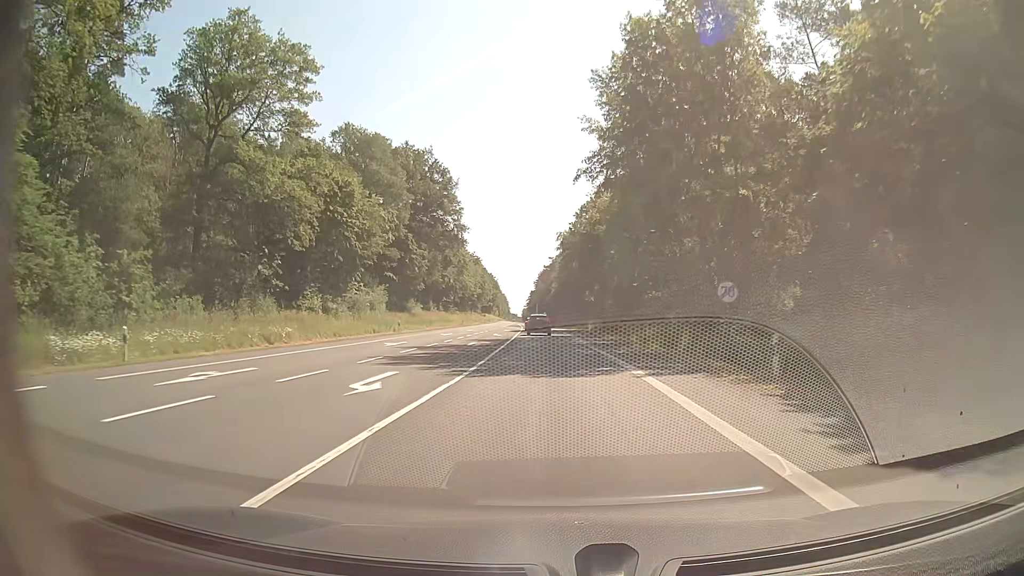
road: secondary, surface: asphalt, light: Day
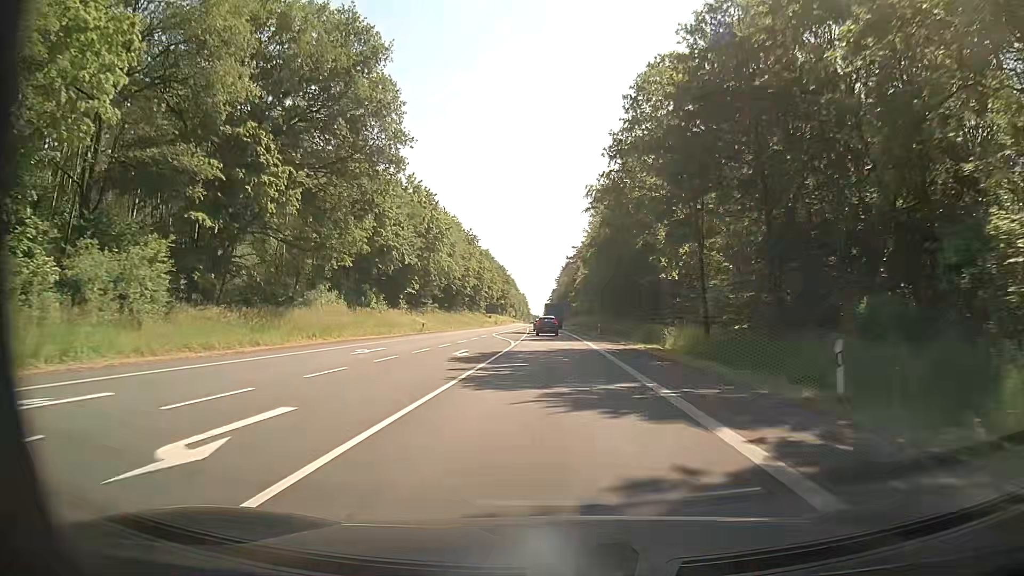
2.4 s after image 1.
(-0.9, +46.8) m; -2°
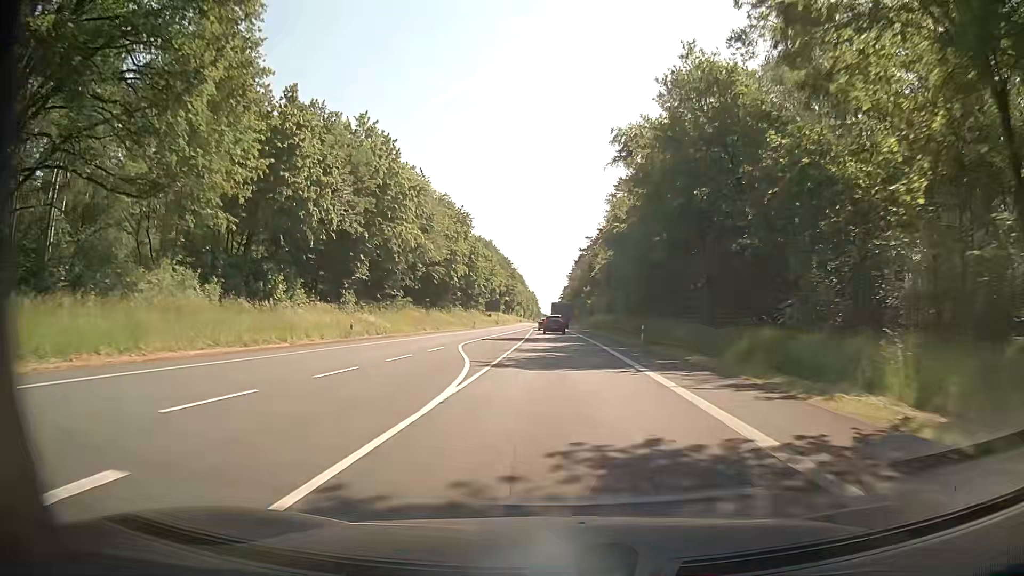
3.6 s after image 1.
(-0.1, +24.8) m; 0°
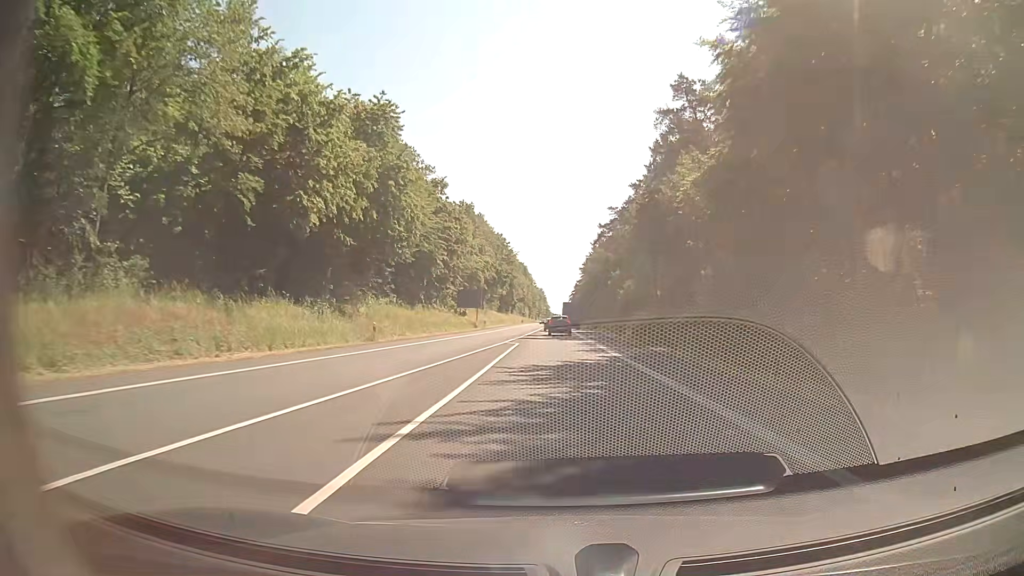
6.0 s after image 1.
(-0.7, +52.5) m; -1°
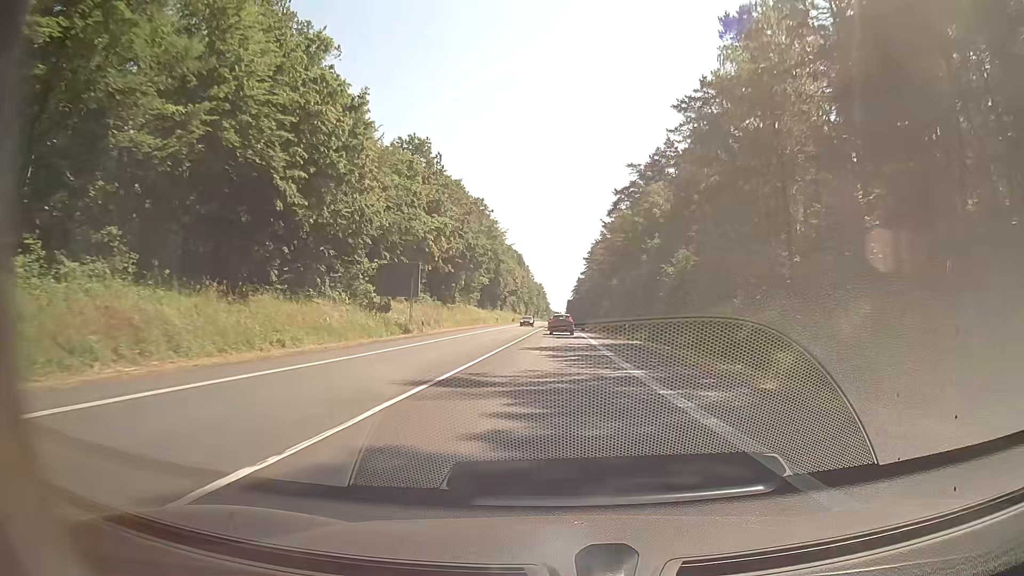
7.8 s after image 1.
(0.0, +40.4) m; 0°
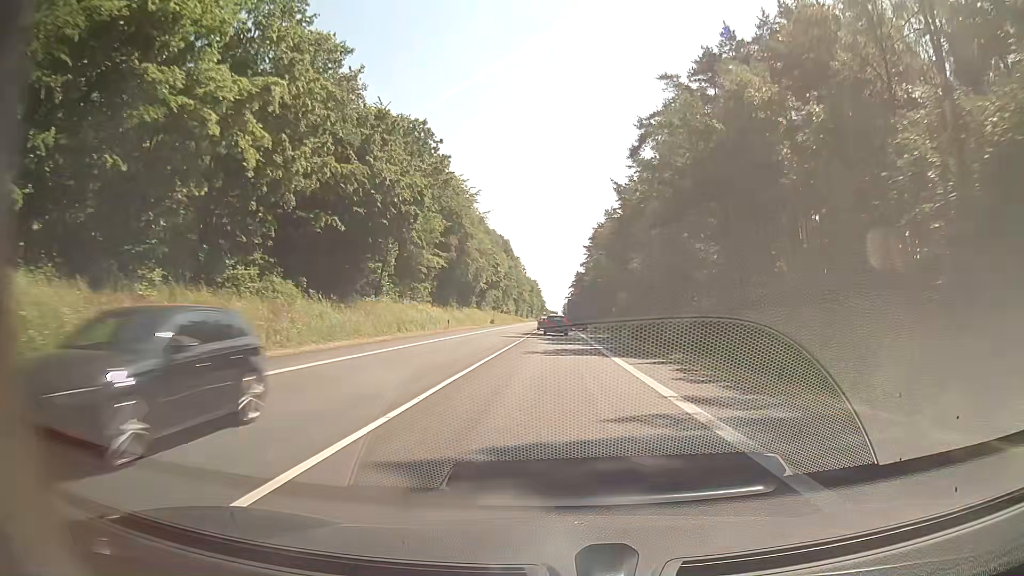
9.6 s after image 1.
(+0.1, +40.8) m; +1°
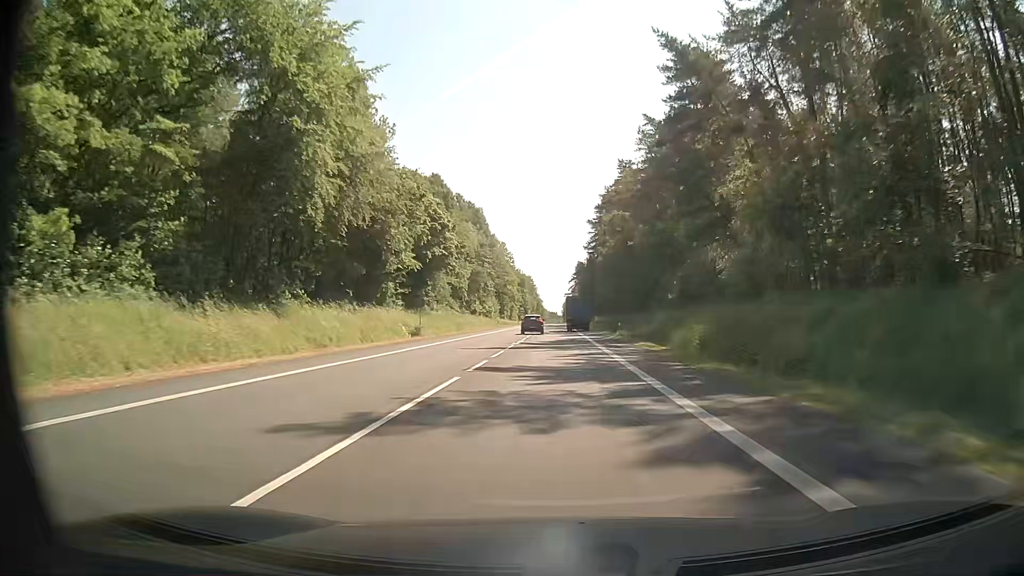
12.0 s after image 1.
(0.0, +55.5) m; 0°
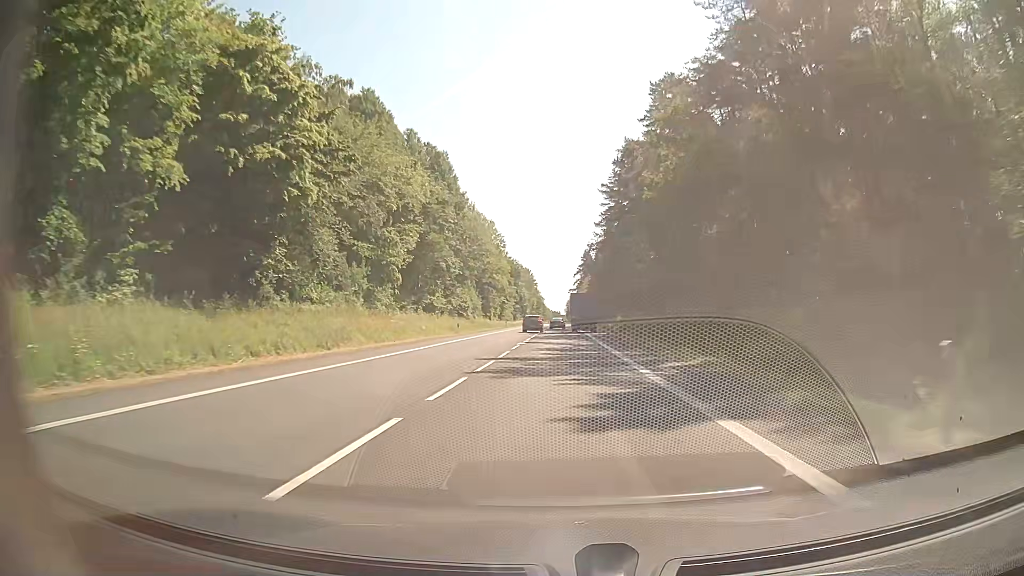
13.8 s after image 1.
(+0.1, +42.1) m; 0°
(0, +10) (0, +20) (0, +30) (0, +40) (0, +50) (0, +60) (0, +70) (0, +80) (0, +90) (0, +100) m
